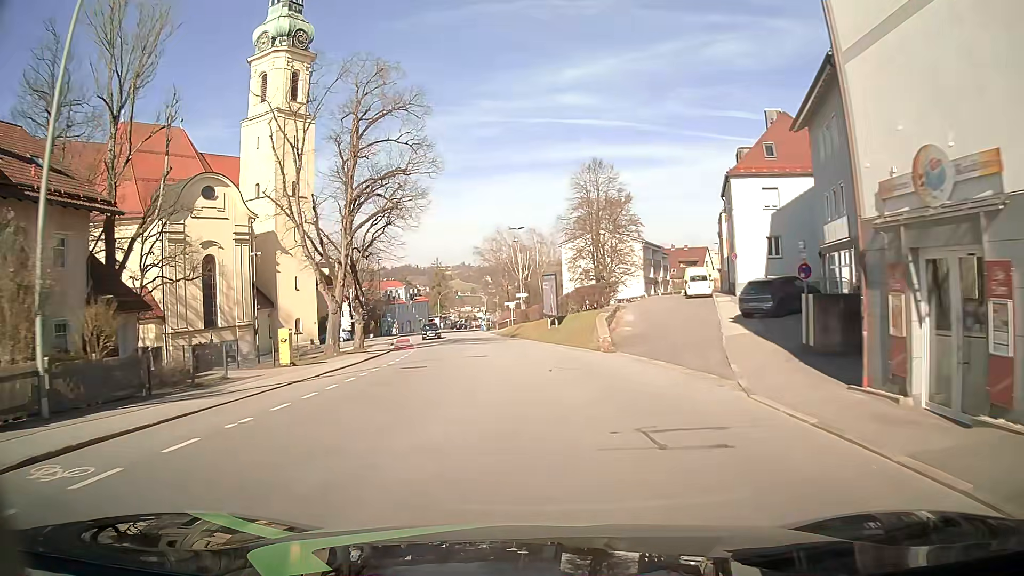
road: tertiary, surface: asphalt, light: Day
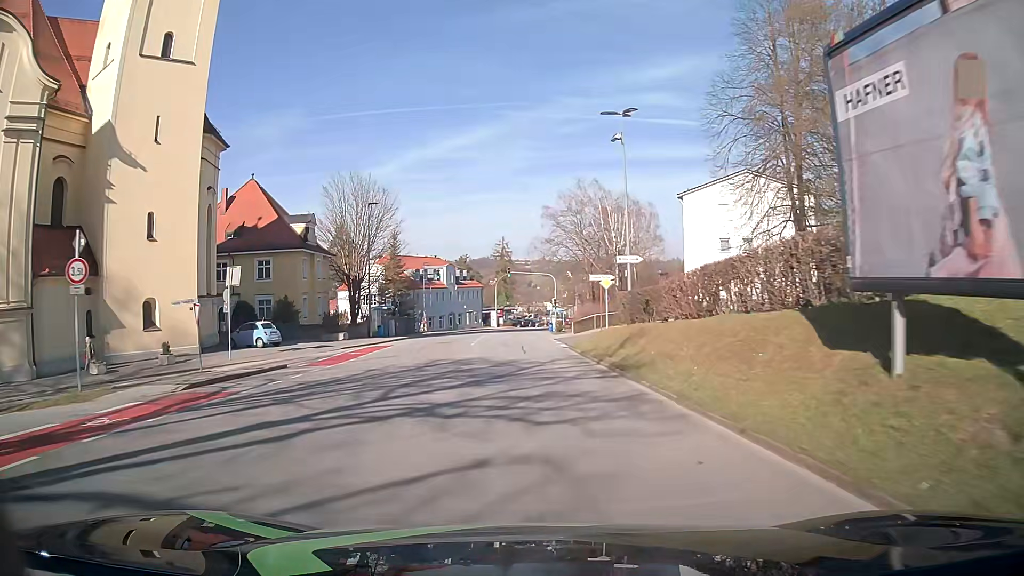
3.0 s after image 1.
(-1.5, +38.9) m; -6°
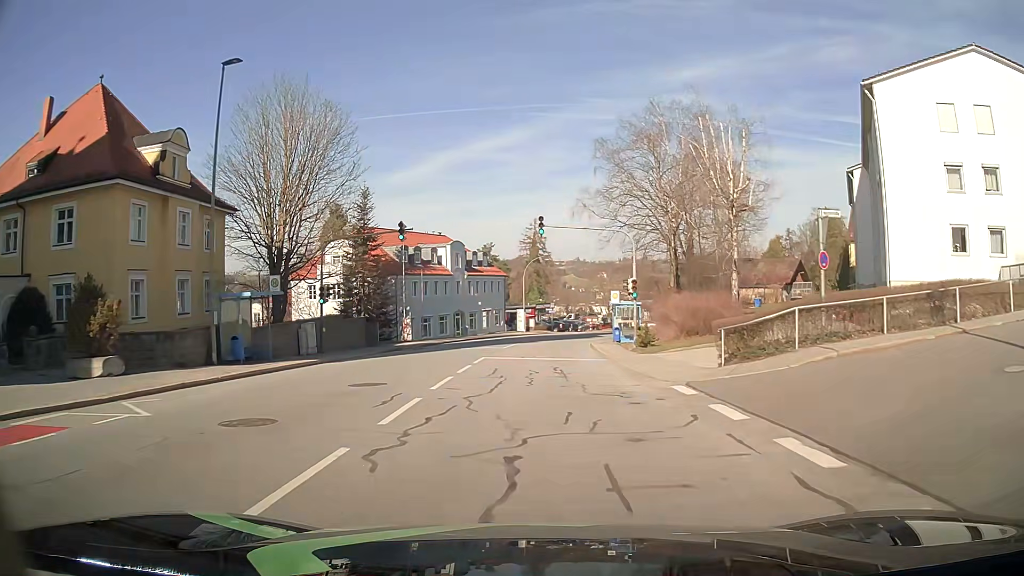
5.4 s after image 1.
(-1.1, +30.6) m; -3°
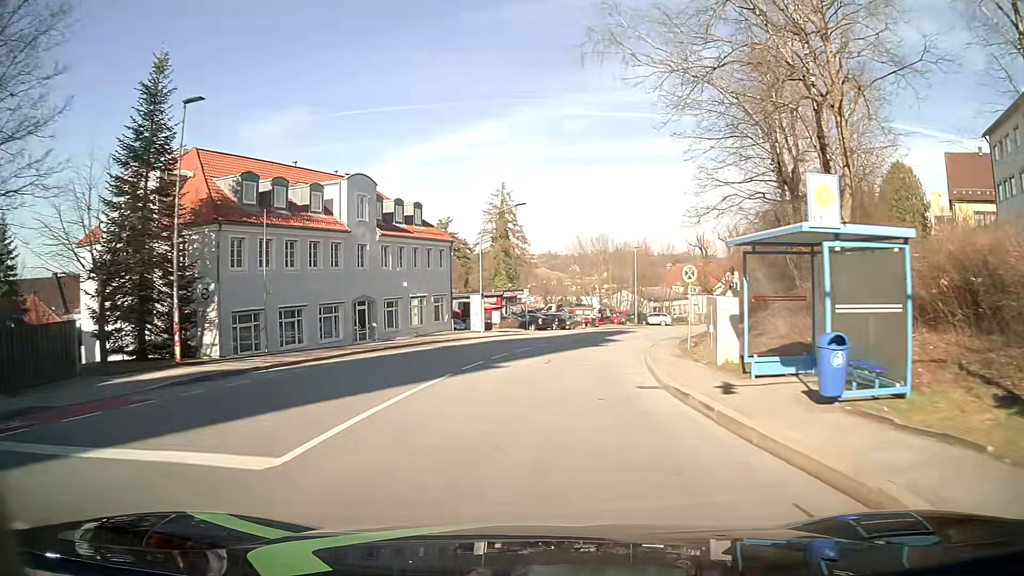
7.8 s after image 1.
(+0.3, +29.9) m; +1°
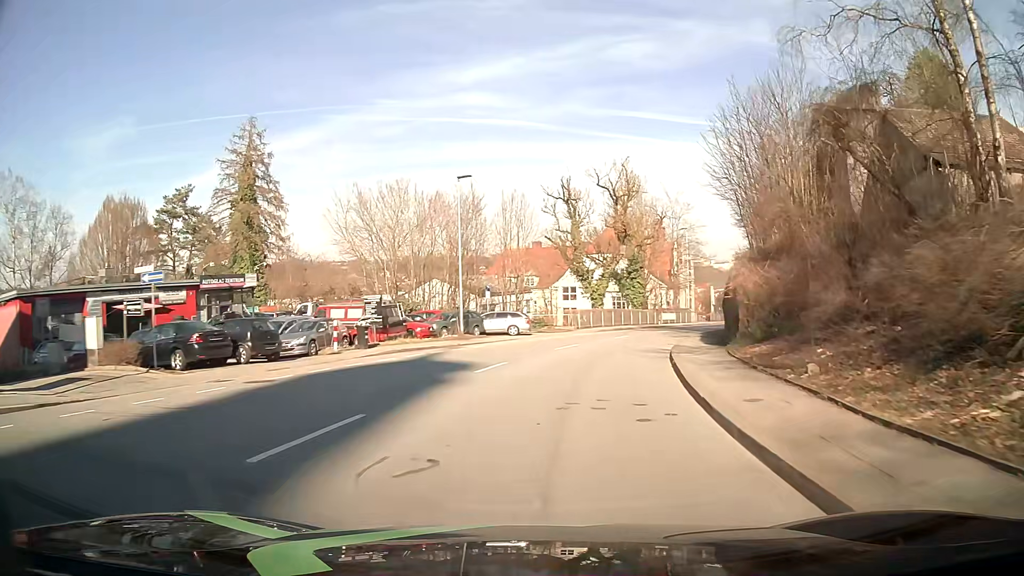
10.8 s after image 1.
(+4.8, +37.3) m; +16°
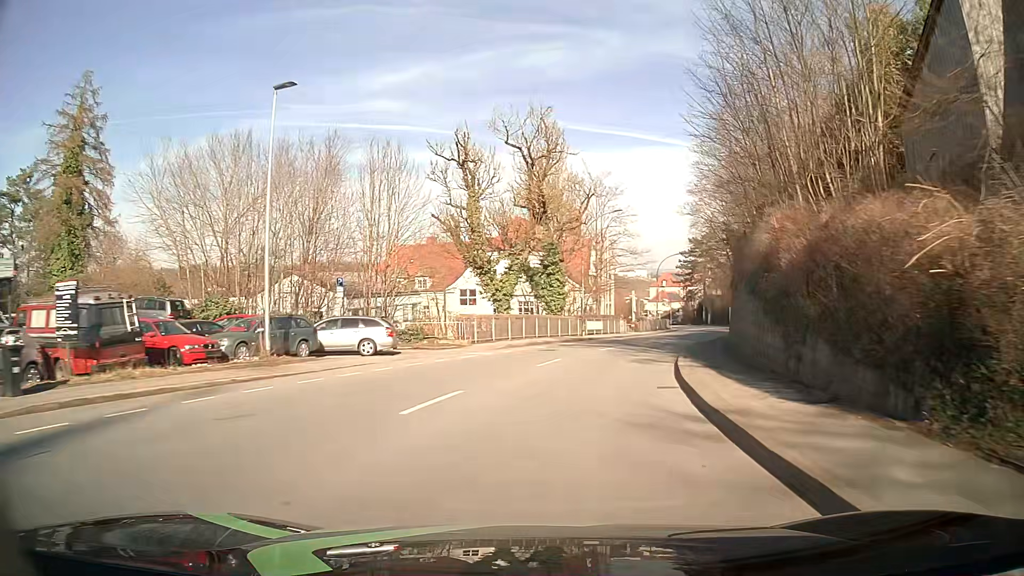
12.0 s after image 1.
(+1.1, +15.3) m; +8°
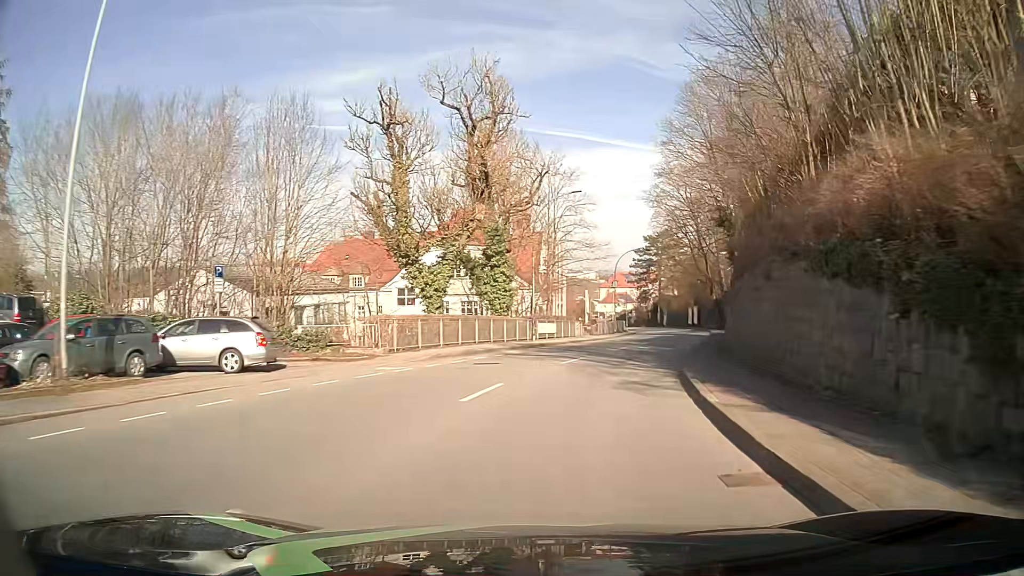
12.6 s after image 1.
(+0.3, +7.7) m; +4°
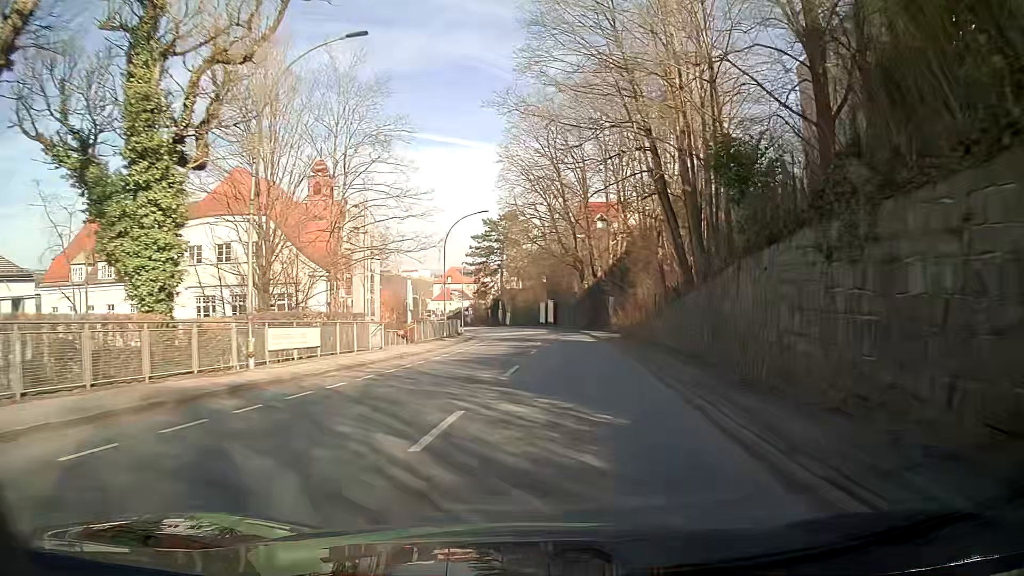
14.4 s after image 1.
(+2.9, +22.8) m; +14°
(0, +10) (+1, +20) (+2, +30) (+2, +40) (+2, +50) (+2, +60) (+2, +70) (+1, +80) (0, +90) (-2, +100) m
